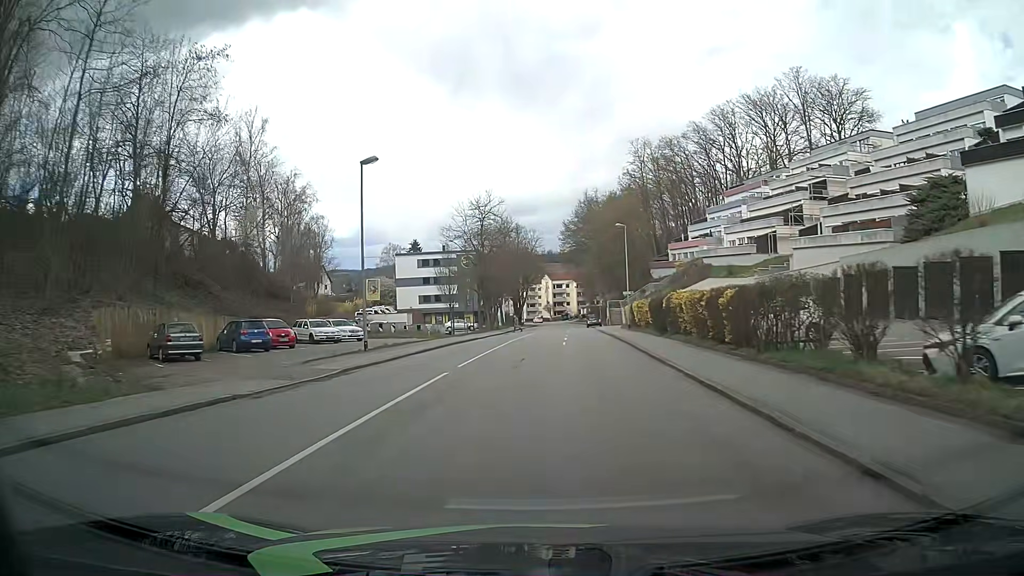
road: tertiary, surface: asphalt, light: Day
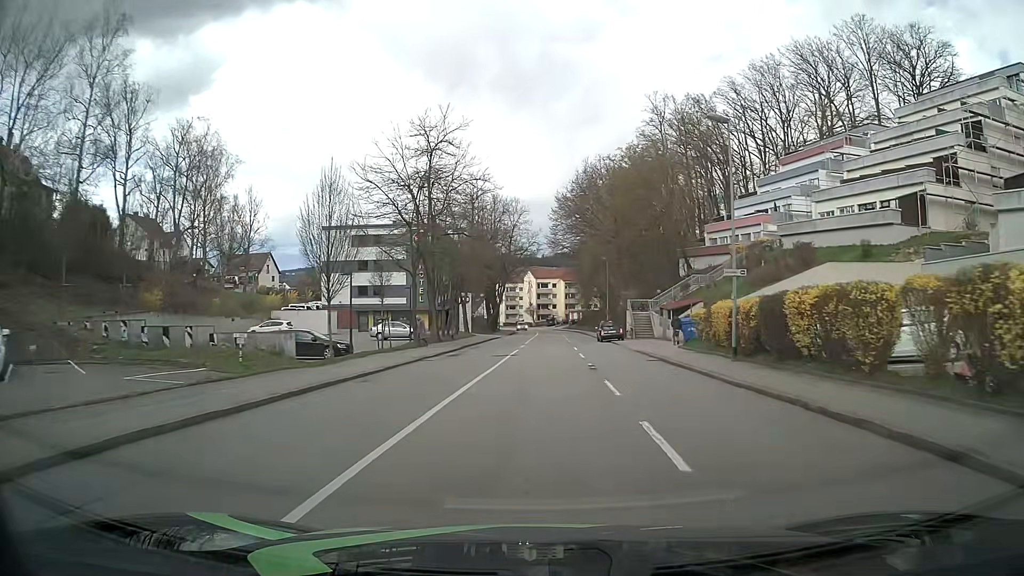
(+0.1, +30.5) m; +2°
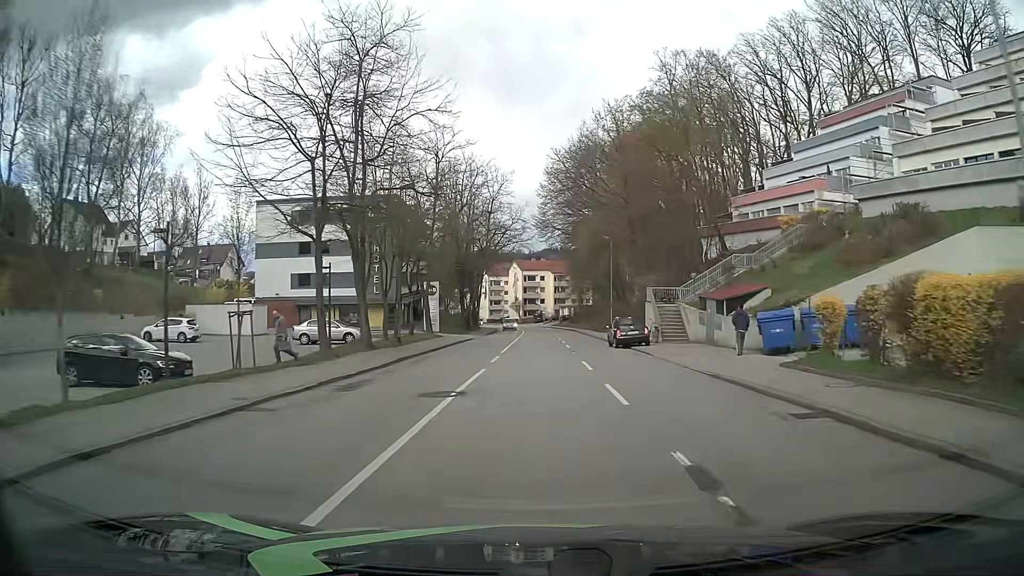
(+0.2, +15.3) m; +1°
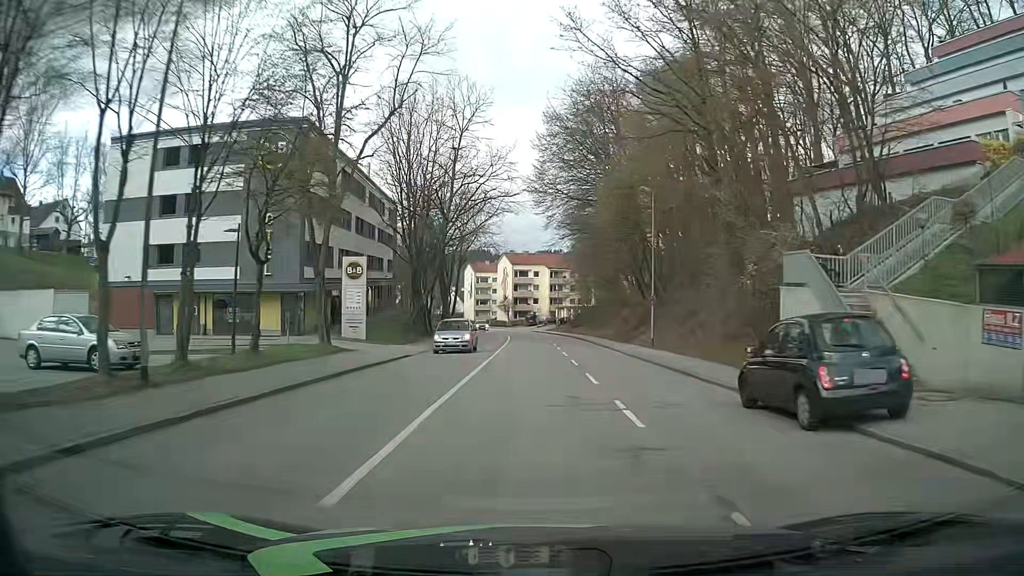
(+0.1, +23.0) m; 0°
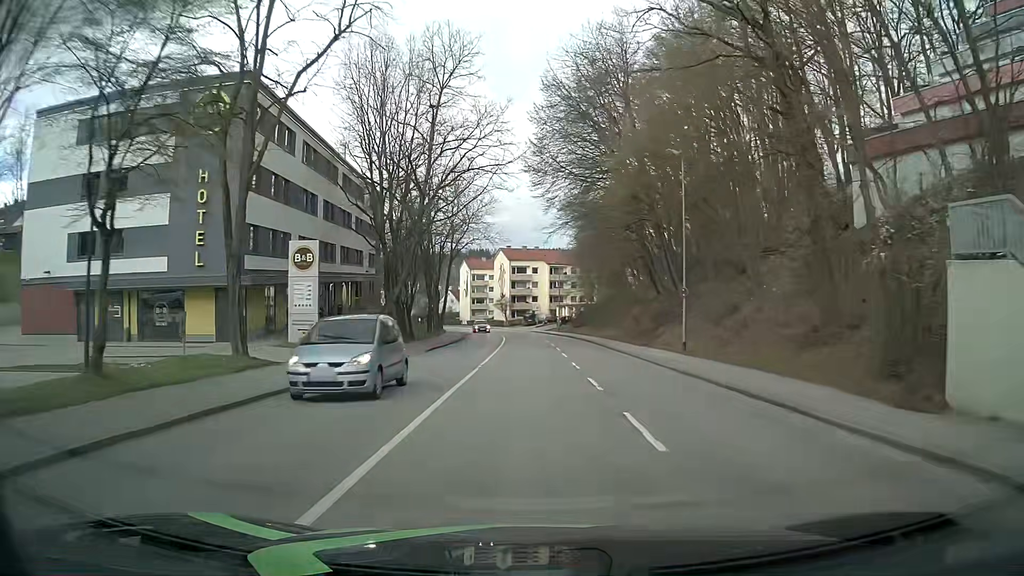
(0.0, +7.7) m; 0°
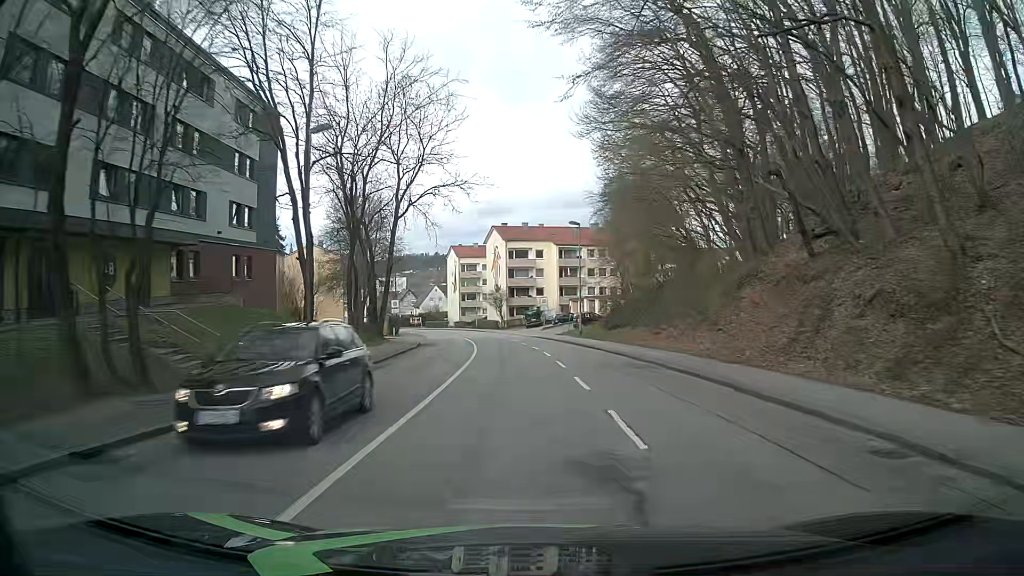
(+0.2, +30.7) m; 0°
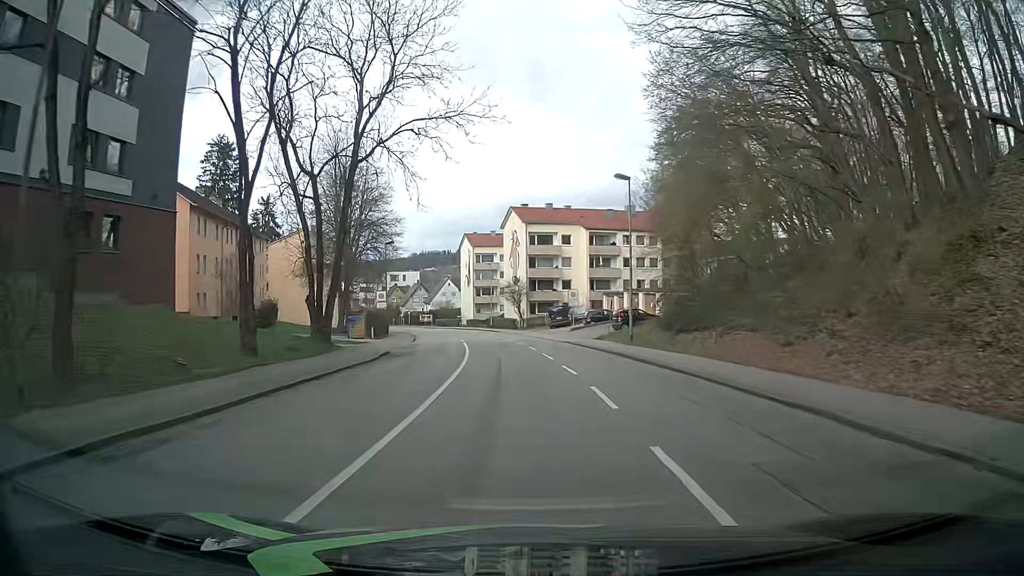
(-0.2, +15.3) m; -2°
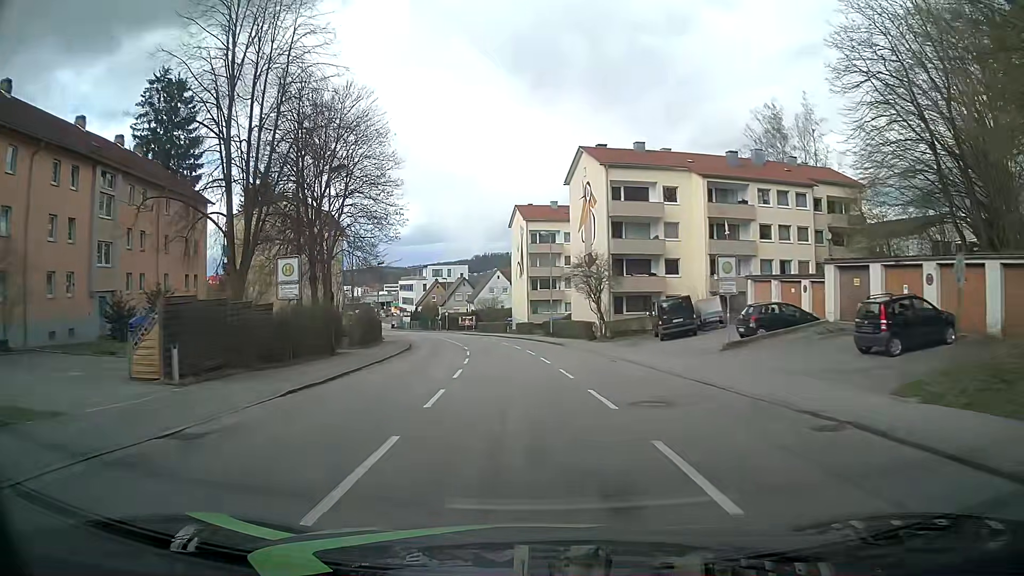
(-1.3, +30.6) m; -5°
(0, +10) (-1, +20) (-1, +30) (-2, +40) (-4, +50) (-6, +60) (-8, +69) (-11, +79) (-13, +89) (-17, +98) m
